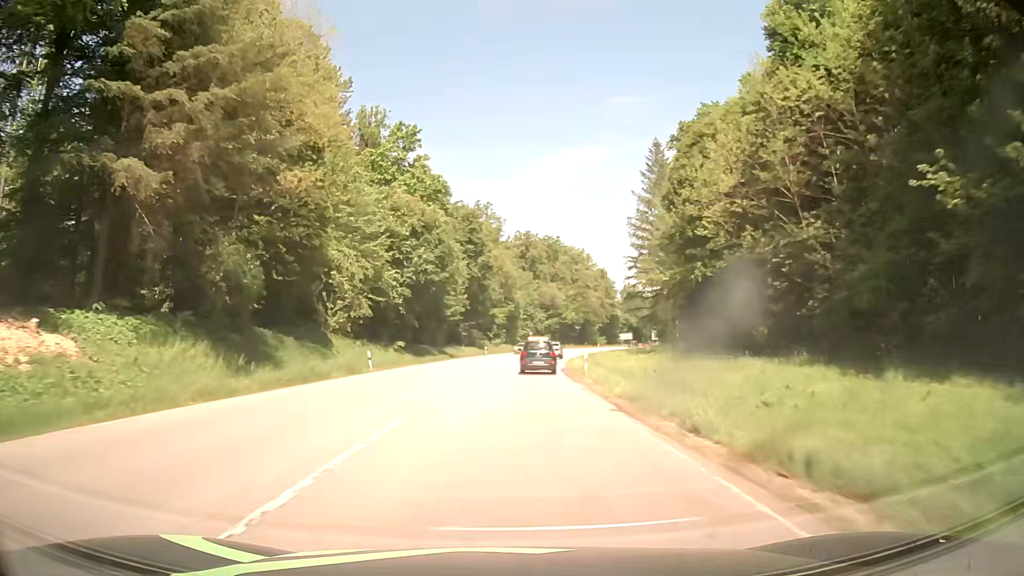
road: secondary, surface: asphalt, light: Day
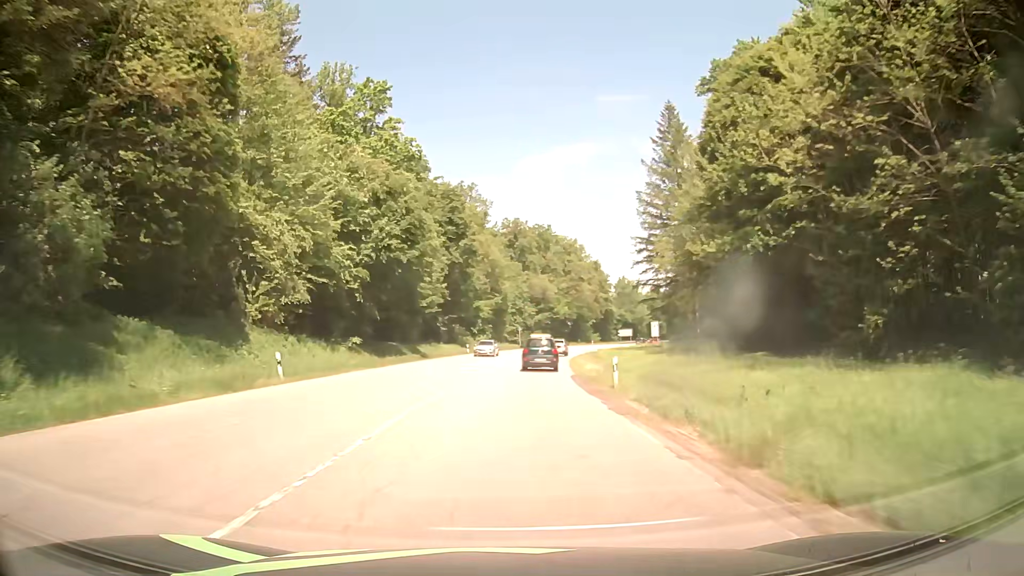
(+0.1, +13.0) m; +1°
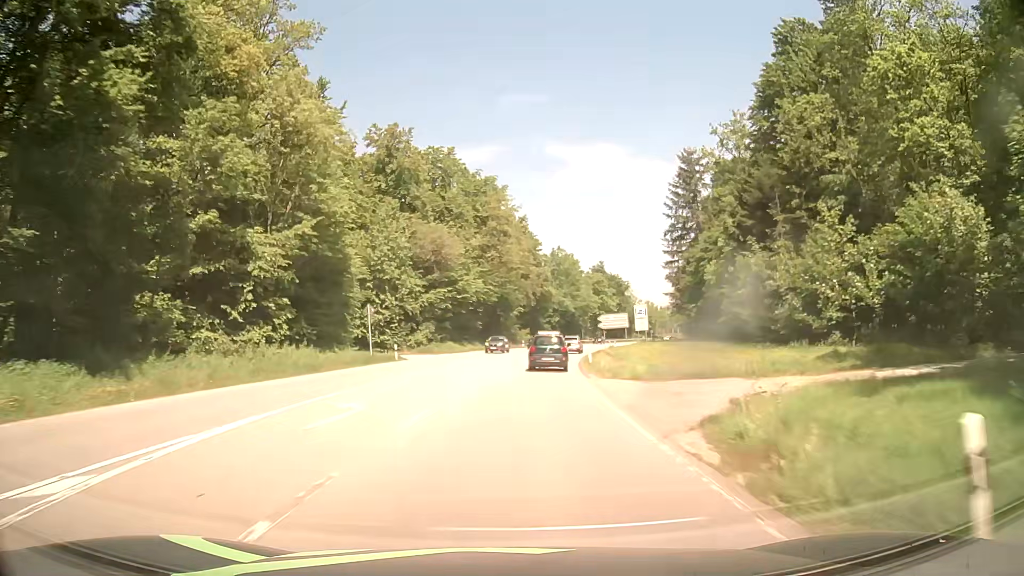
(+4.3, +65.3) m; +8°
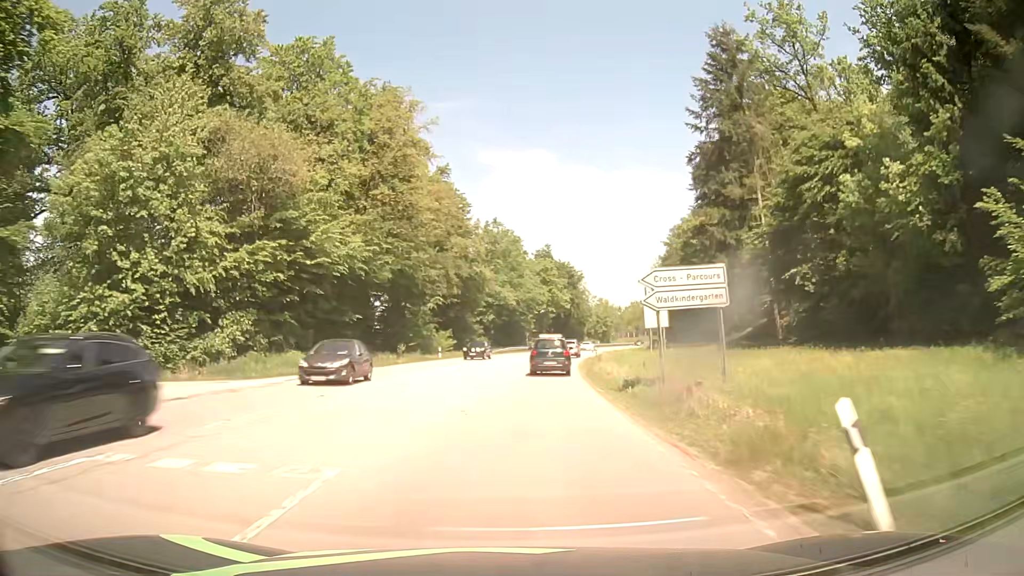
(+1.7, +37.8) m; +6°
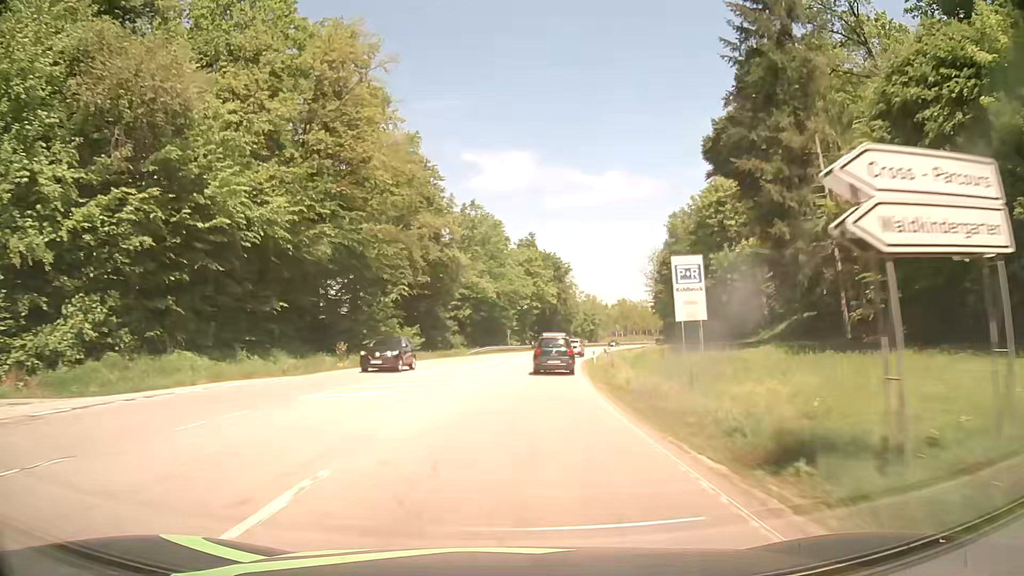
(+0.2, +12.6) m; +2°
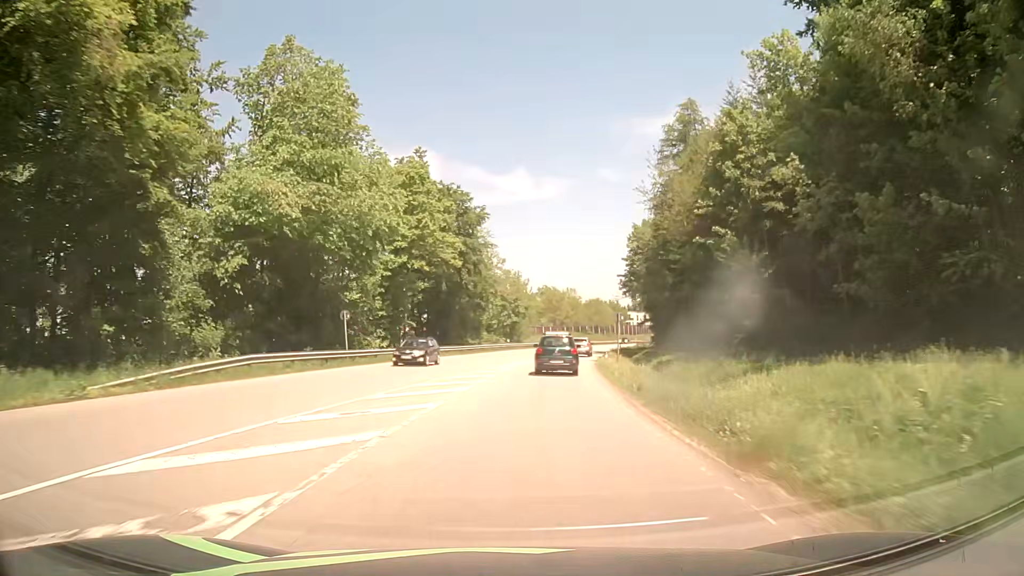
(+3.6, +50.7) m; +9°
